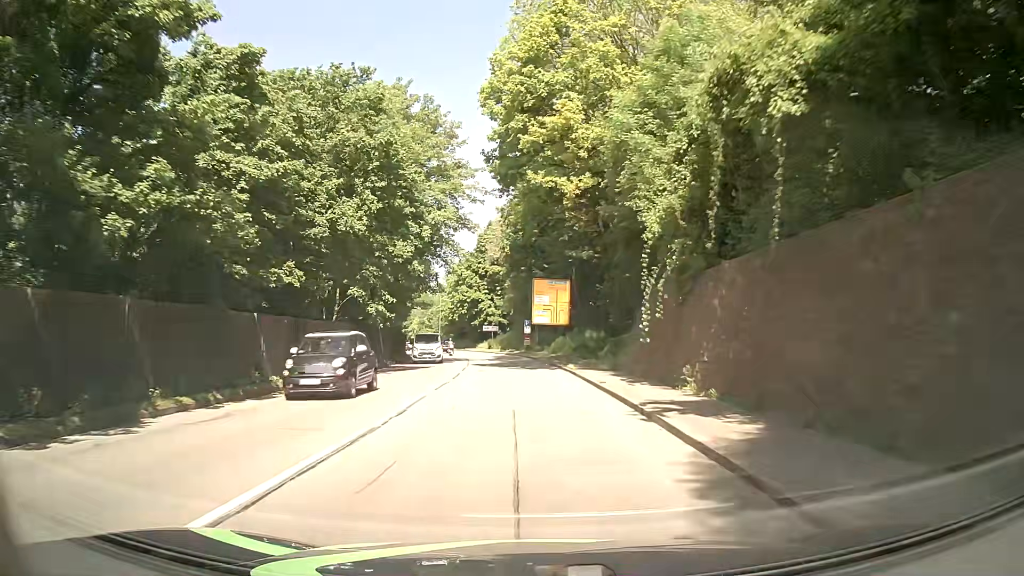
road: primary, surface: asphalt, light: Day
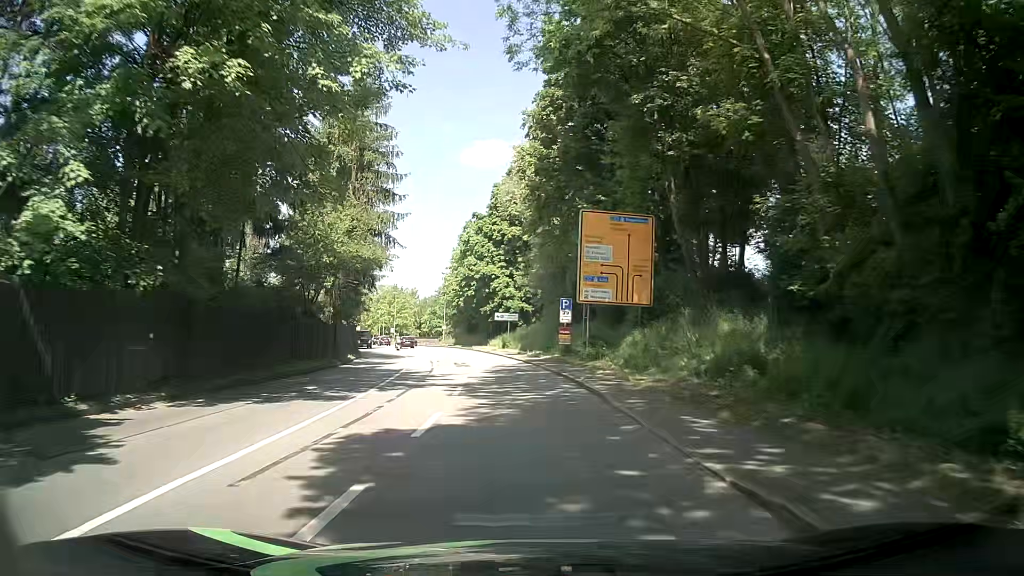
(-0.6, +30.7) m; -2°
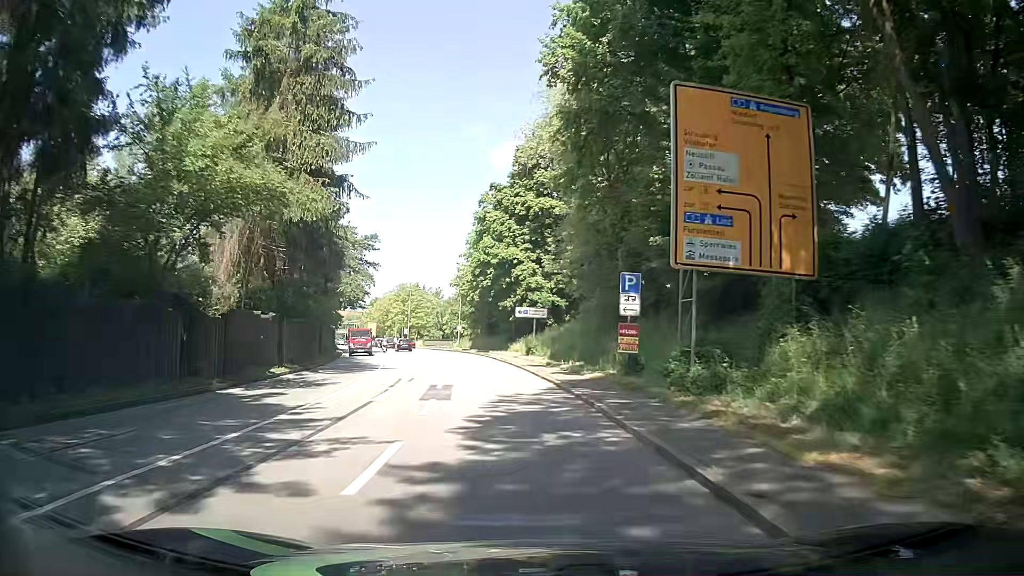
(-0.3, +15.3) m; -3°
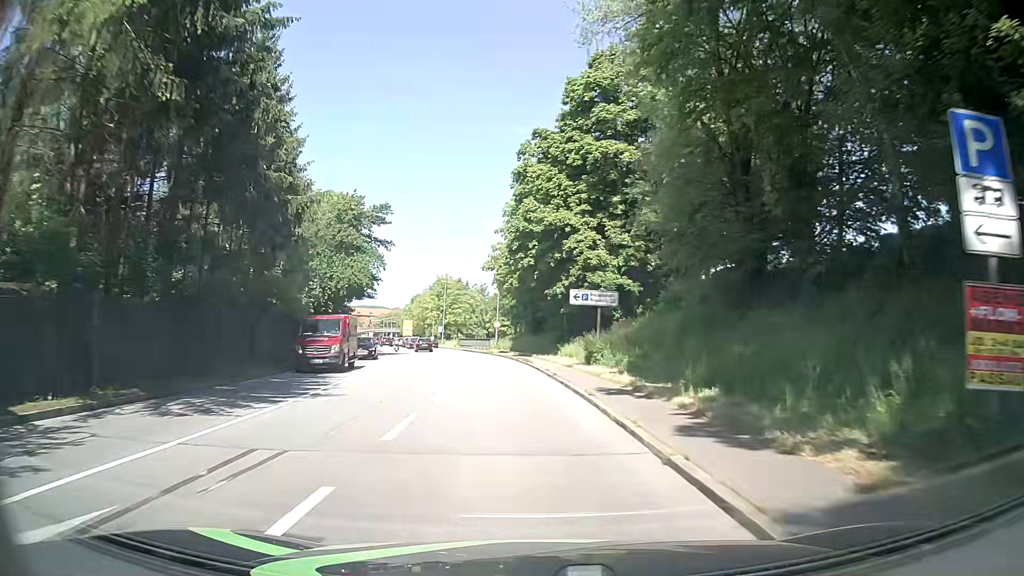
(-0.5, +15.3) m; -3°
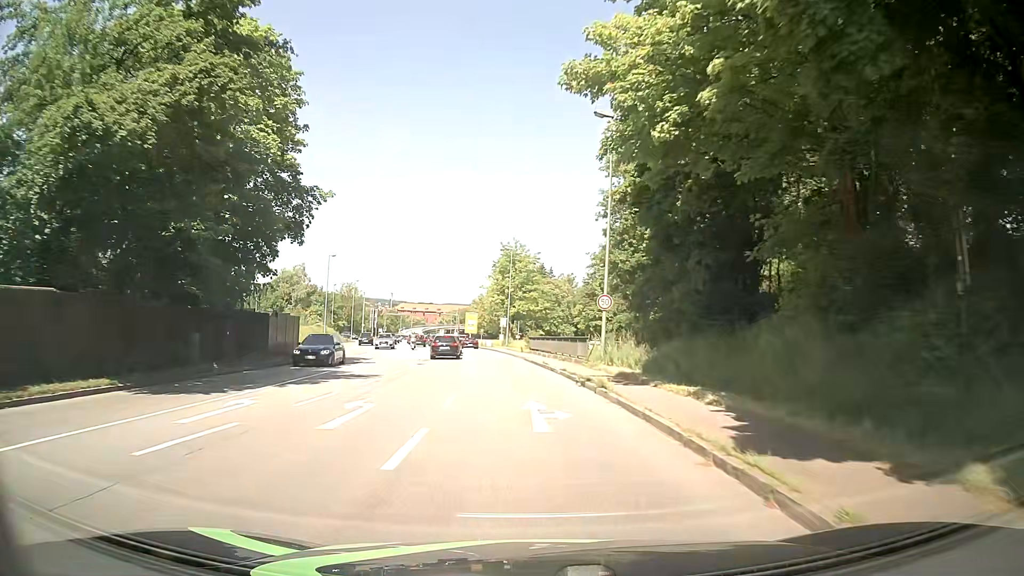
(-3.1, +38.3) m; -9°
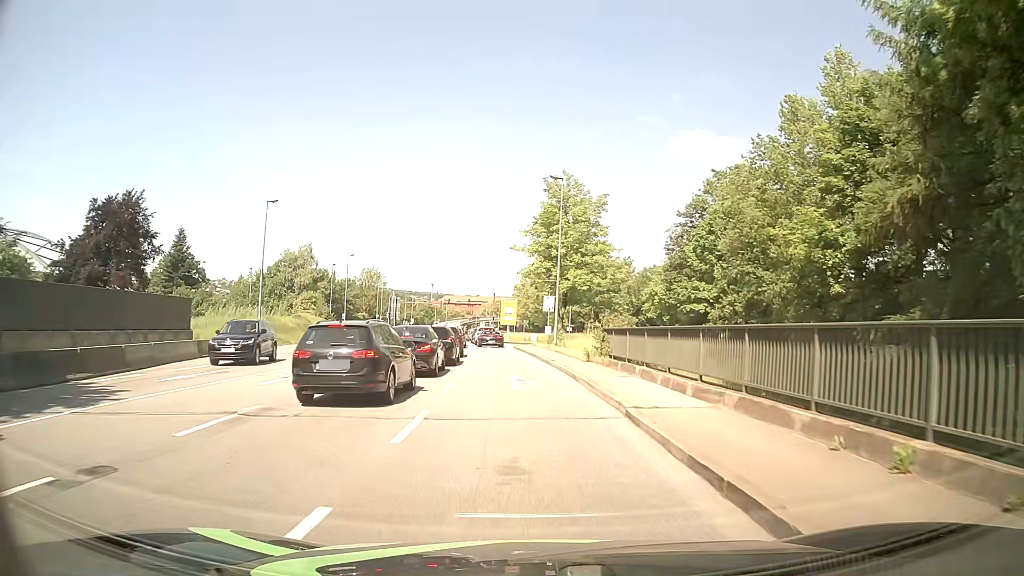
(-0.8, +28.6) m; -2°
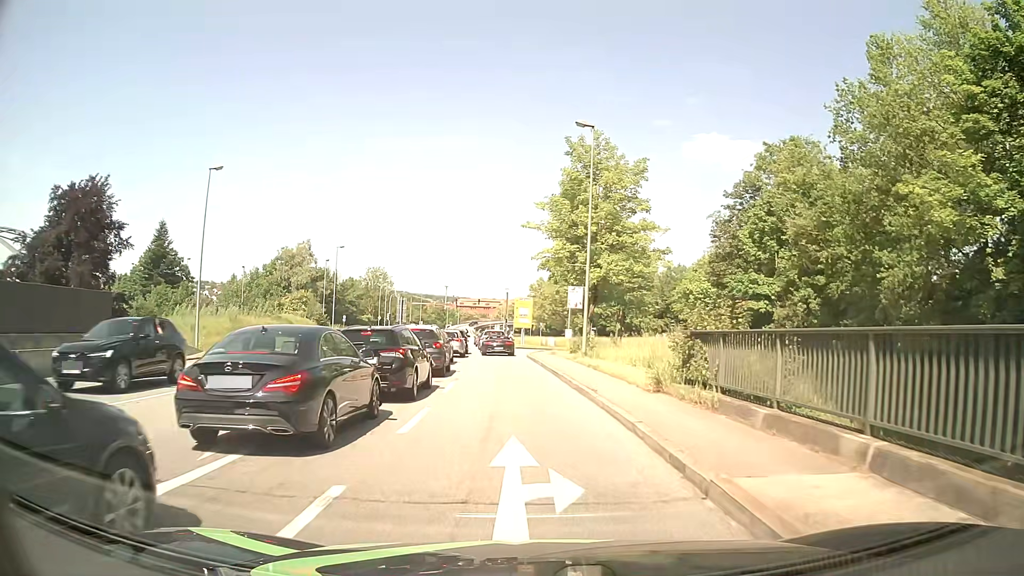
(-0.3, +10.8) m; -2°
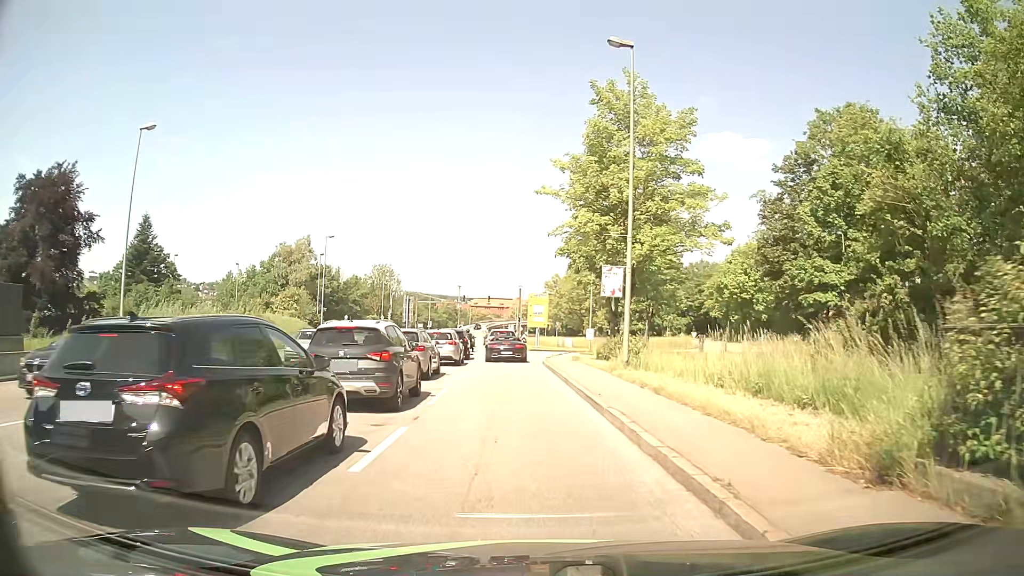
(-0.1, +8.3) m; -1°
(0, +10) (-1, +20) (-1, +30) (-1, +40) (0, +50) (+1, +60) (+4, +69) (+9, +78) (+16, +85) (+23, +92) m
